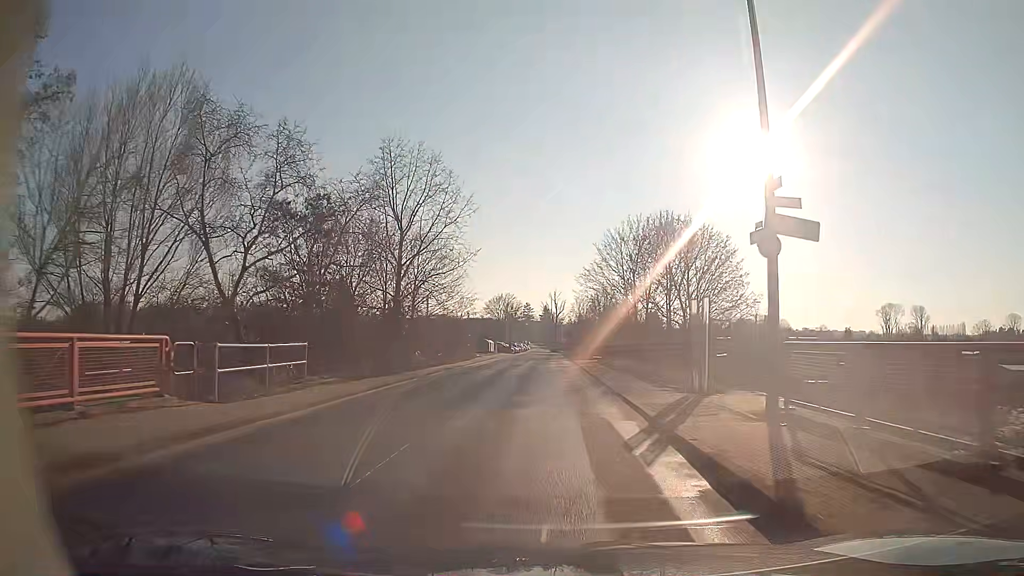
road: residential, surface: asphalt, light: Day
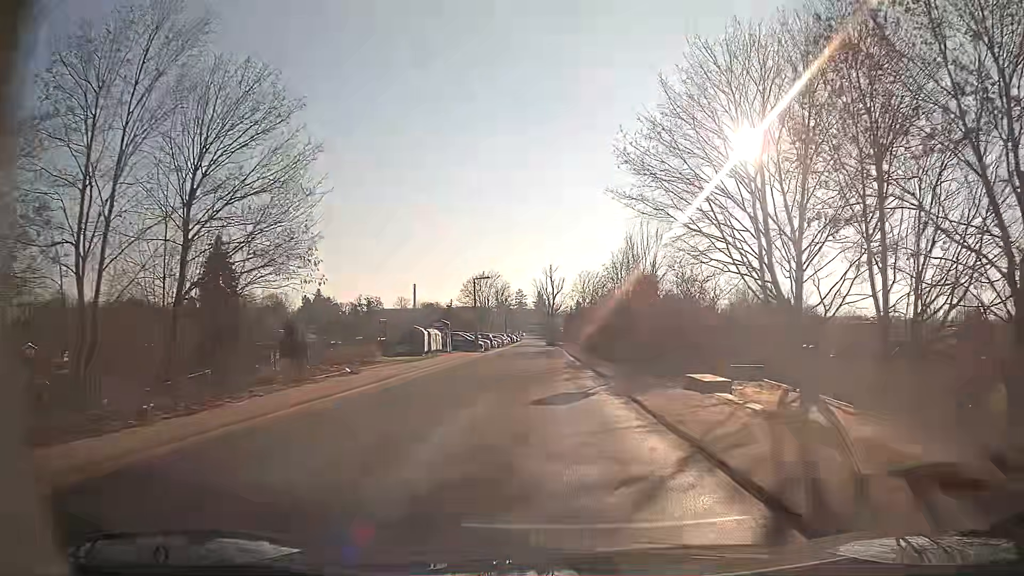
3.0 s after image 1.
(+0.1, +36.9) m; +1°
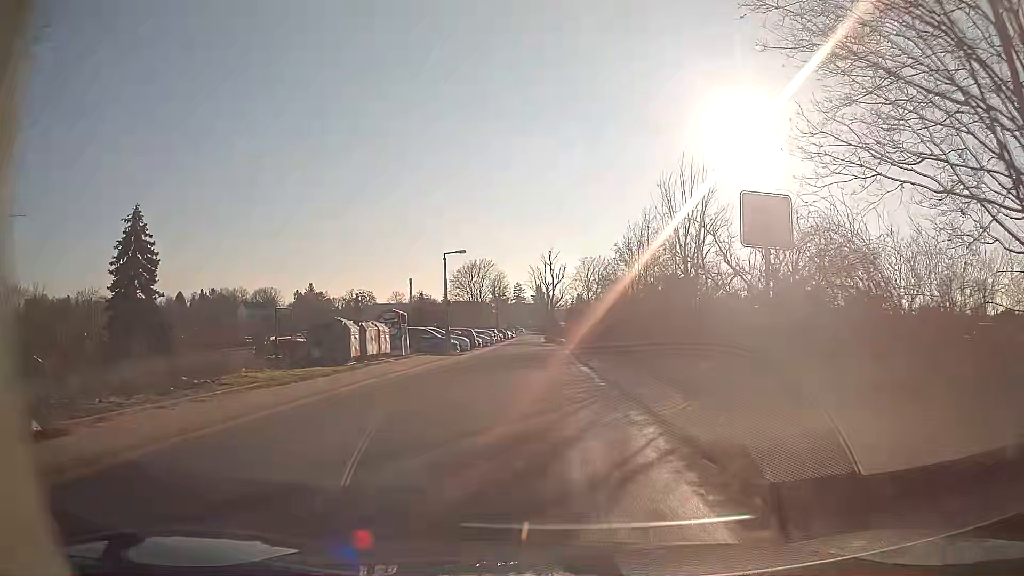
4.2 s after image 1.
(0.0, +13.7) m; 0°
